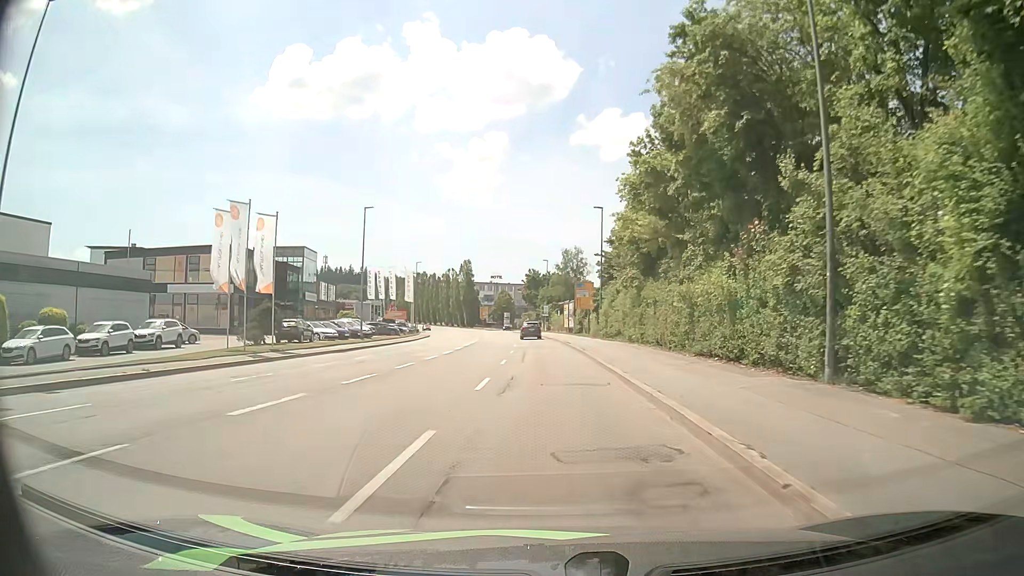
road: tertiary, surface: asphalt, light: Day
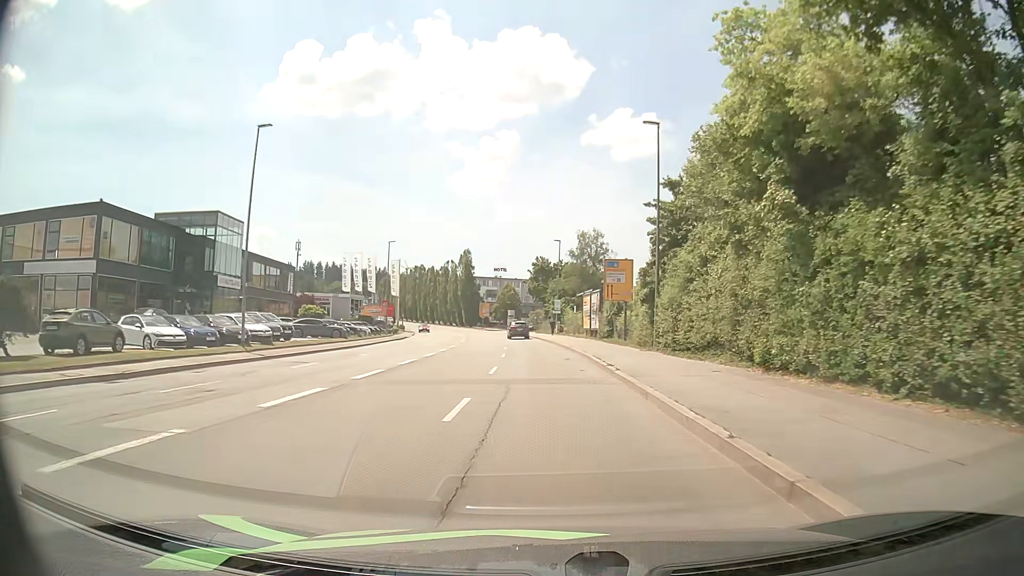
(0.0, +22.8) m; -1°
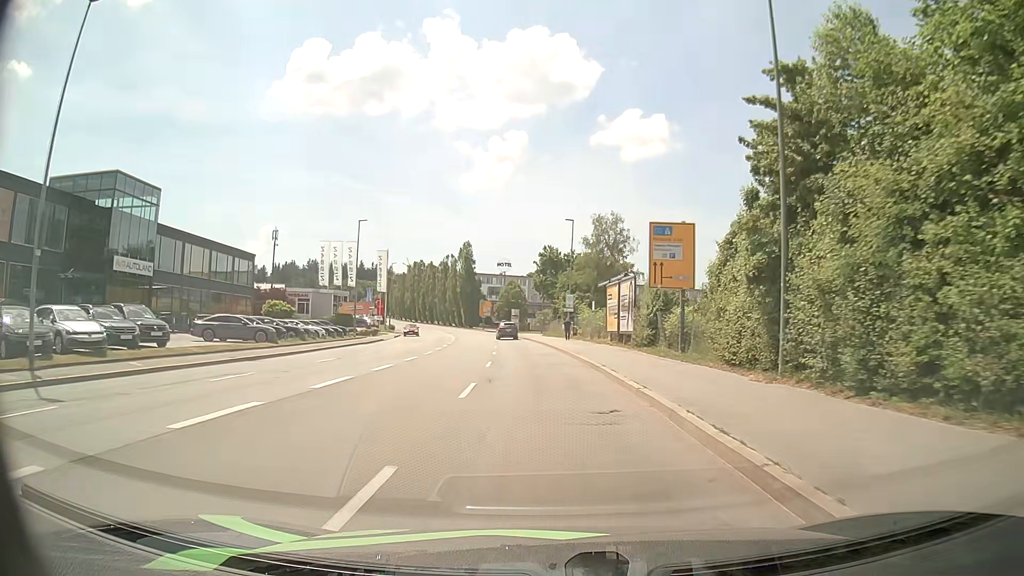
(-0.1, +15.2) m; -1°
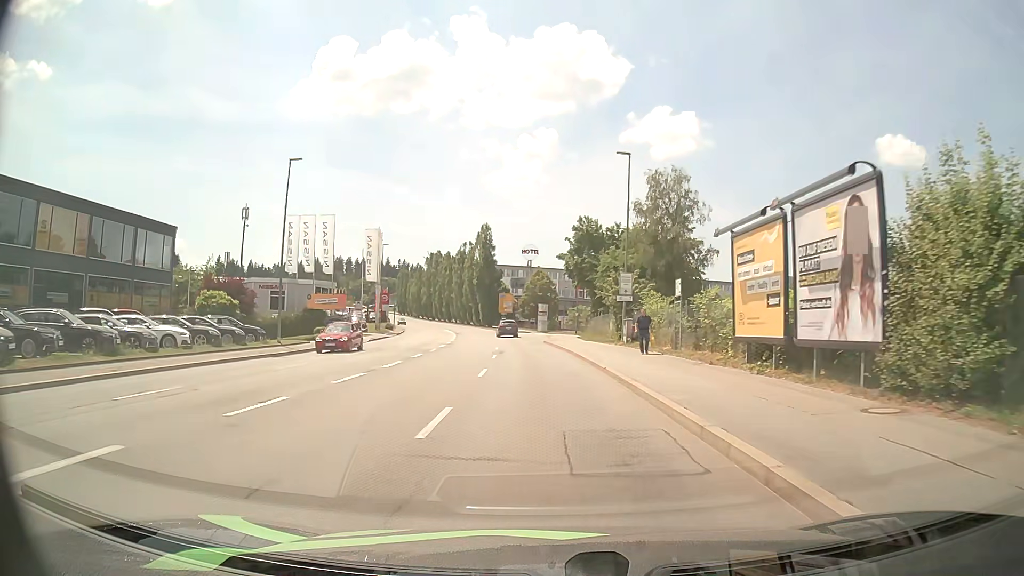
(-0.5, +22.7) m; -2°
(0, +10) (0, +20) (-1, +30) (-2, +40) (-2, +50) (-4, +60) (-5, +70) (-6, +80) (-8, +90) (-10, +99) m
